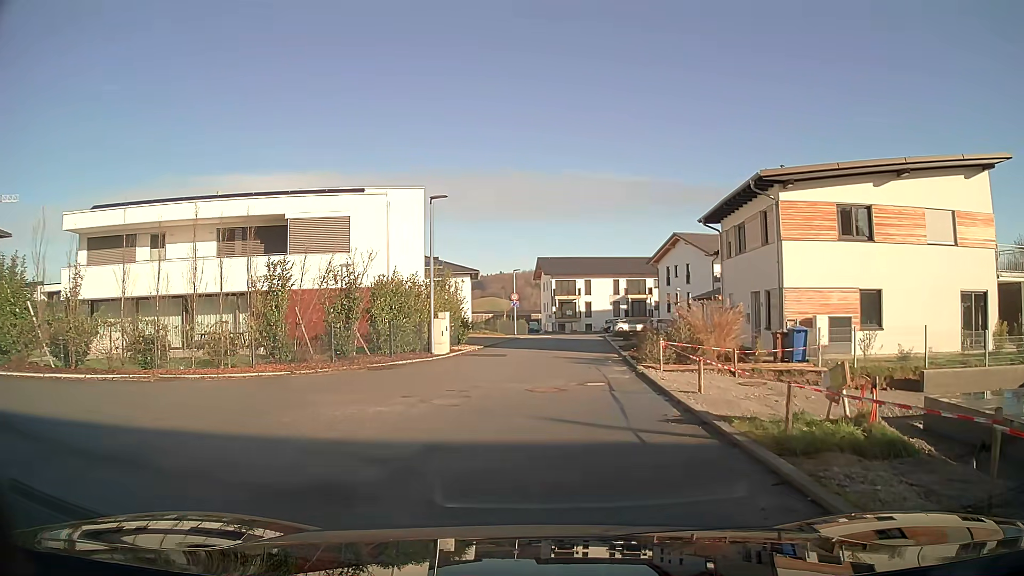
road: residential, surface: asphalt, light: Day
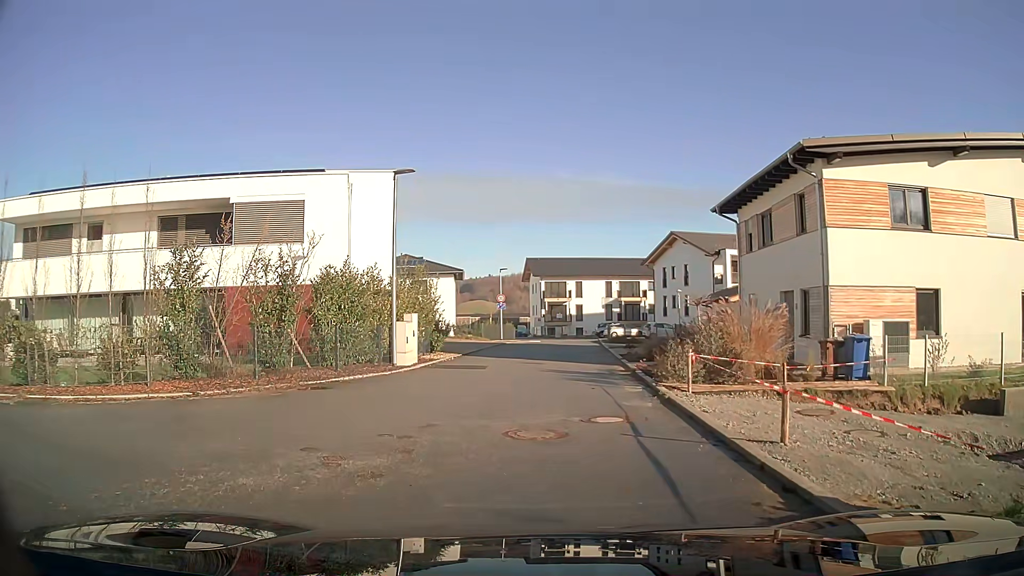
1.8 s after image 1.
(+0.1, +4.5) m; +2°
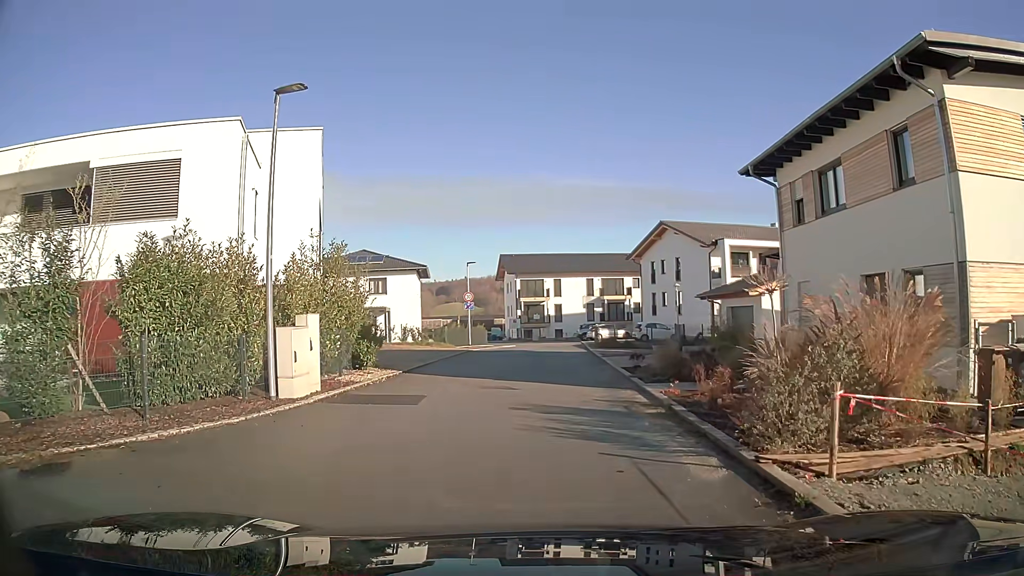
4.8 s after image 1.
(+0.2, +7.4) m; +2°
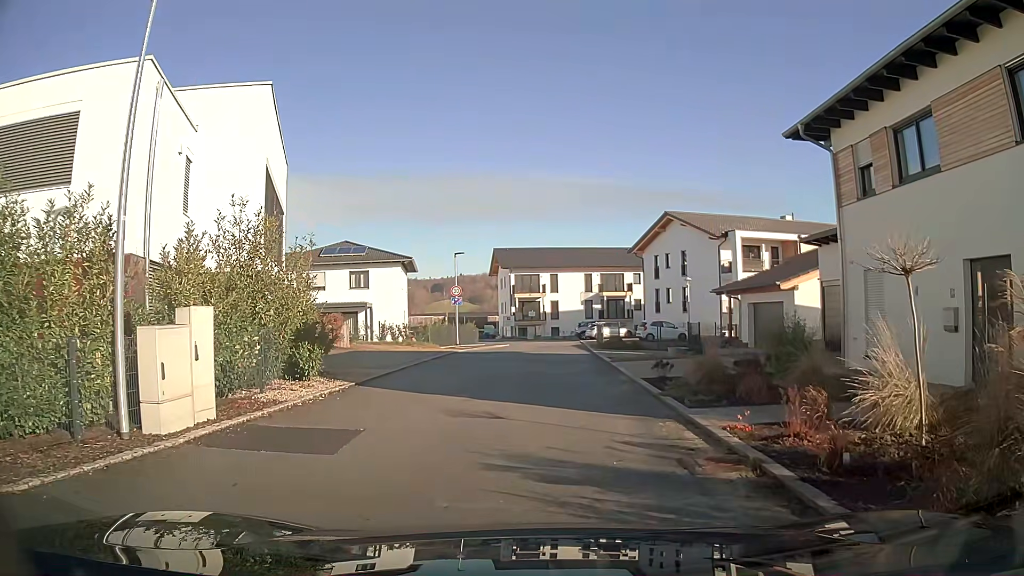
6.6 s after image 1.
(0.0, +4.4) m; 0°
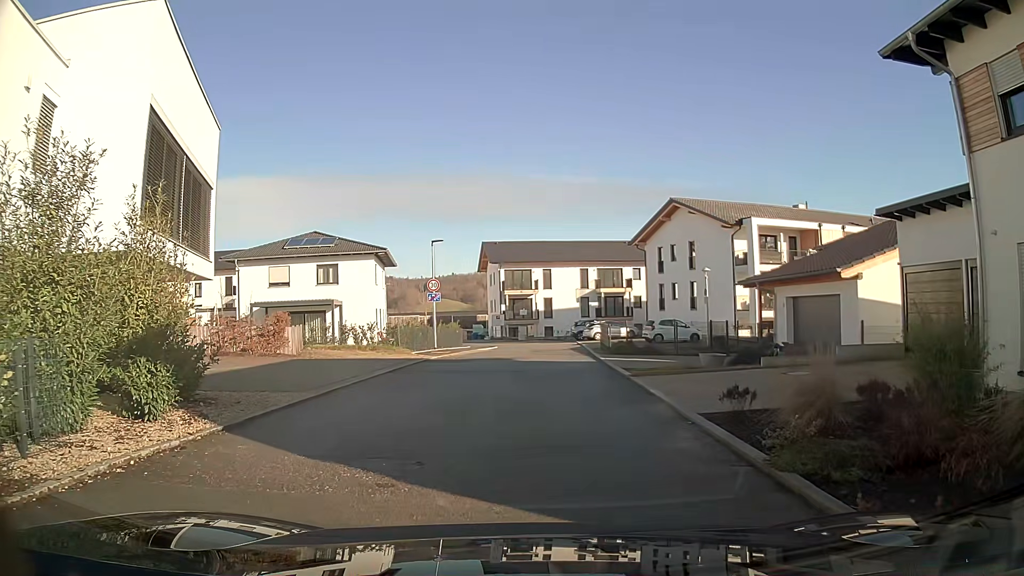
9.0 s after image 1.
(+0.1, +5.9) m; +1°
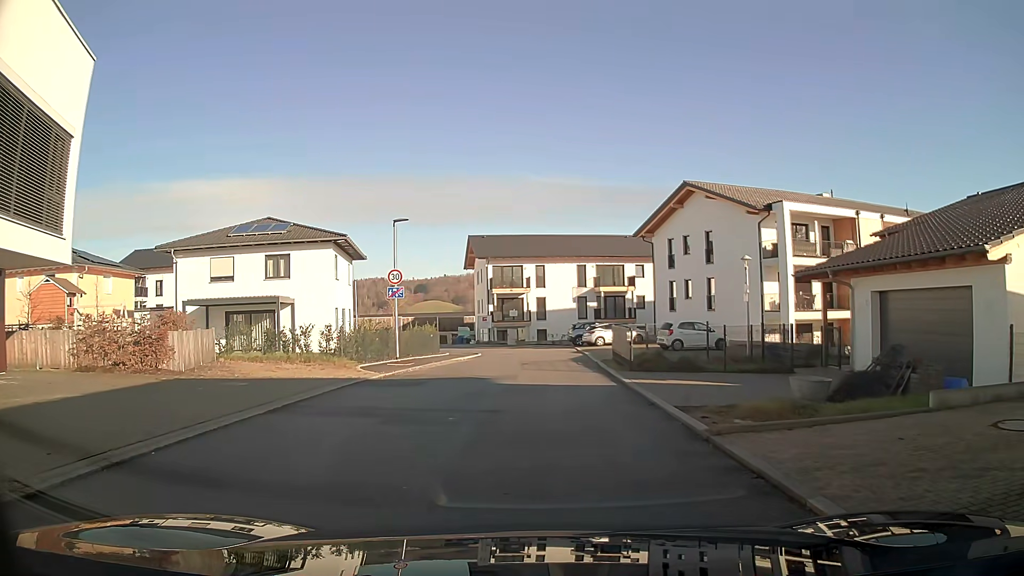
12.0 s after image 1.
(0.0, +7.5) m; 0°
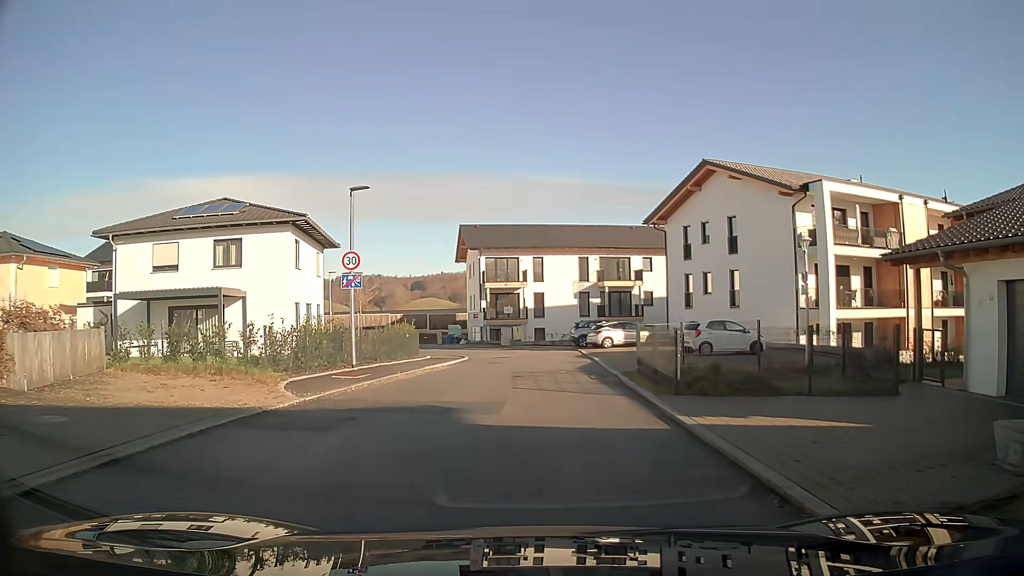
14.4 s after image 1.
(0.0, +6.0) m; +1°
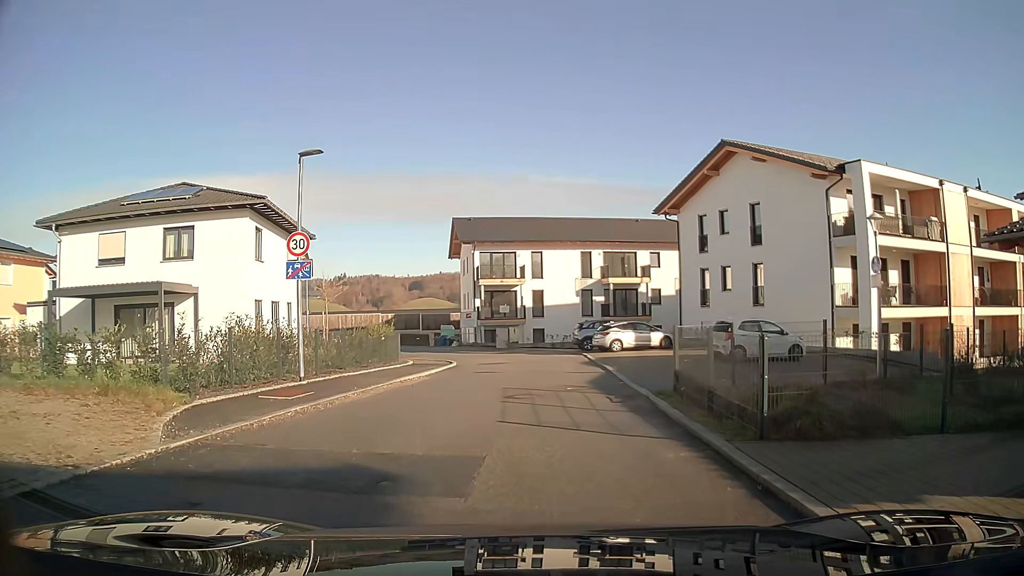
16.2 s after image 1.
(0.0, +4.6) m; +1°
